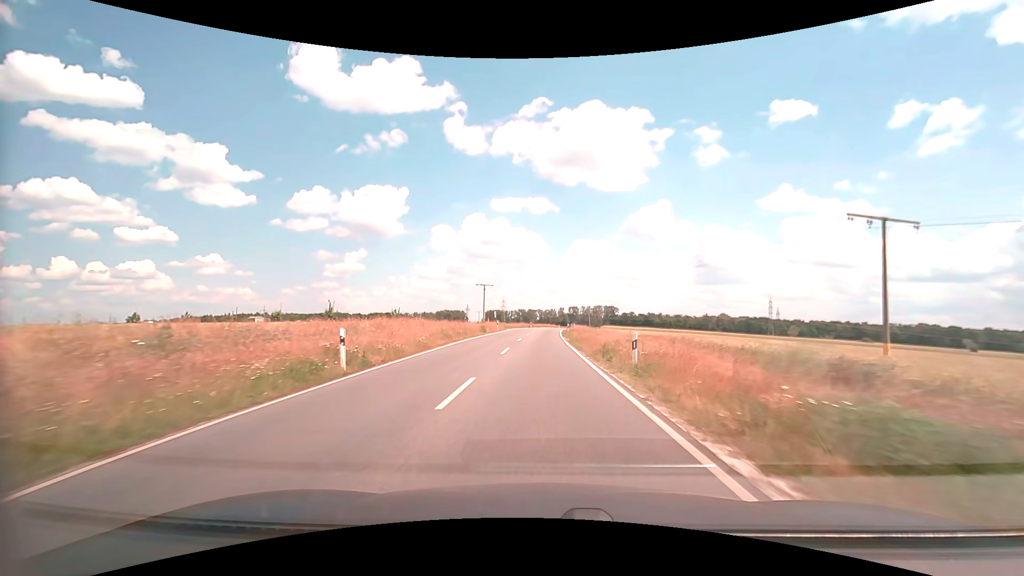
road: secondary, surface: asphalt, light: Day
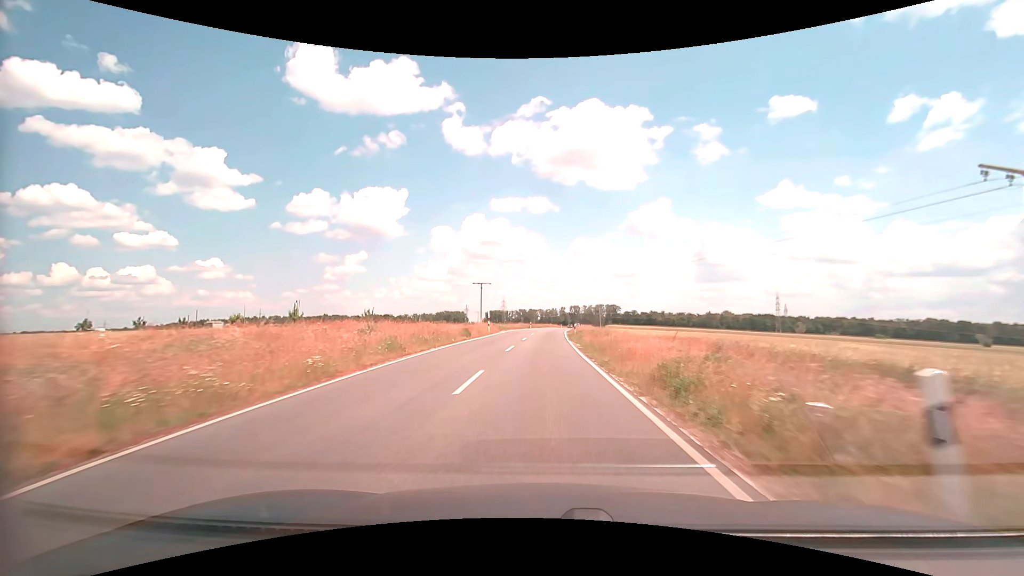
(0.0, +10.5) m; 0°
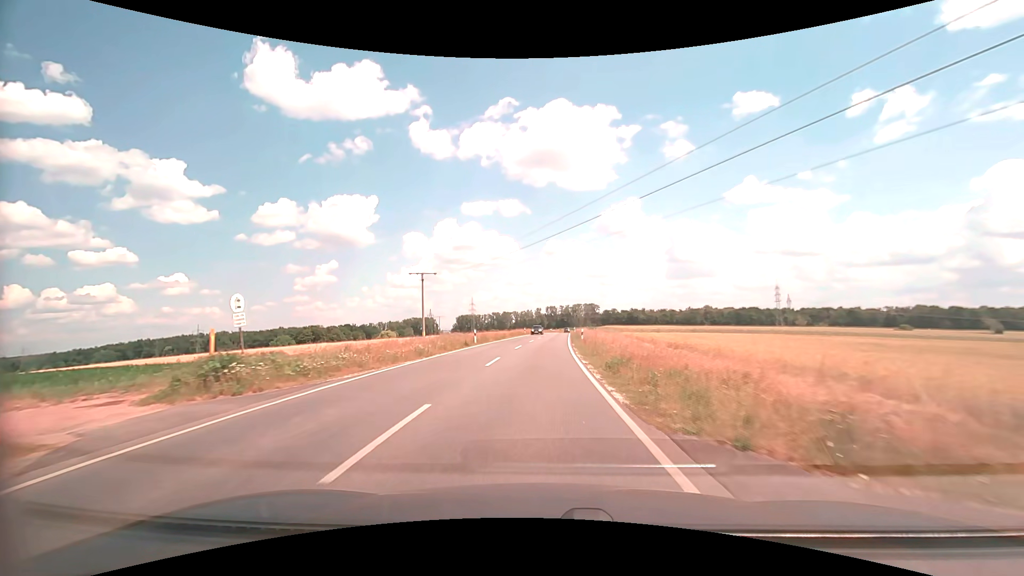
(+0.9, +52.5) m; +3°
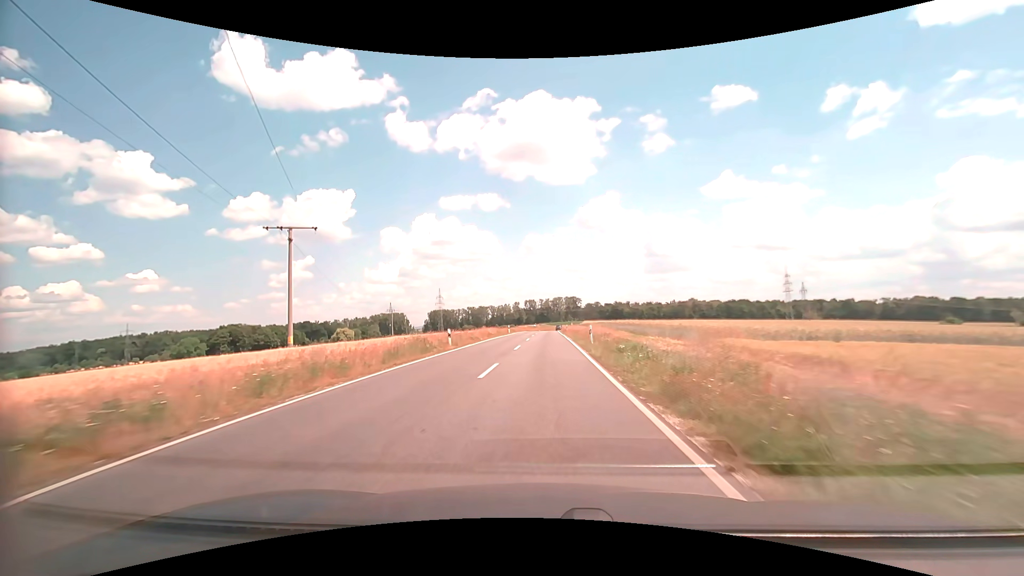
(+1.2, +52.3) m; +2°
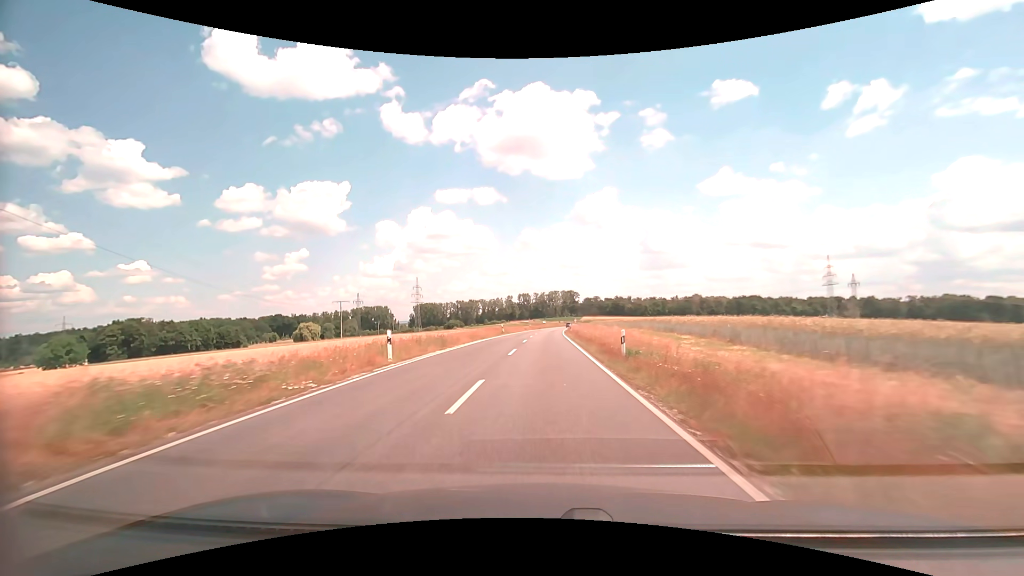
(+0.4, +52.7) m; +1°
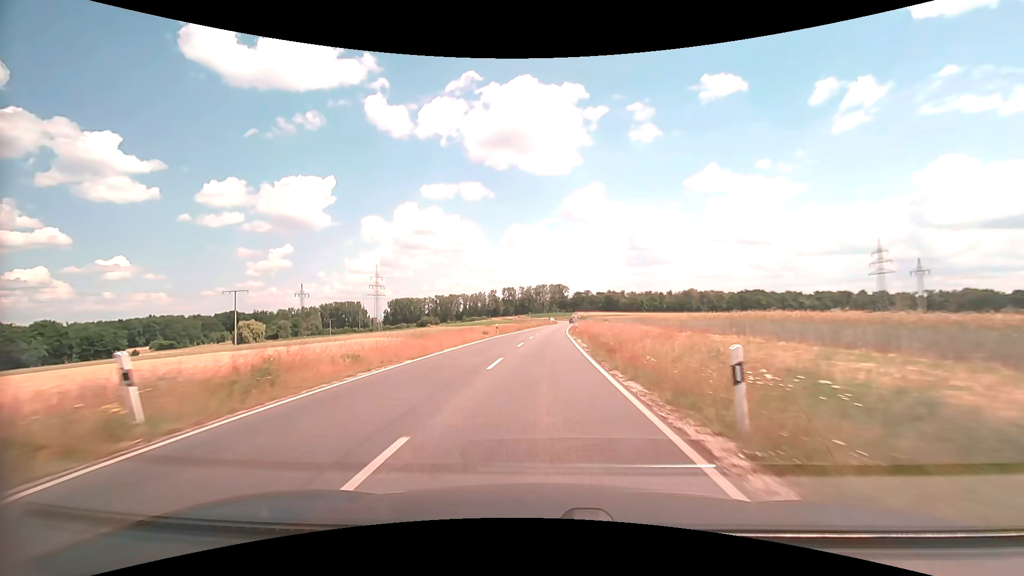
(+0.5, +53.3) m; +1°
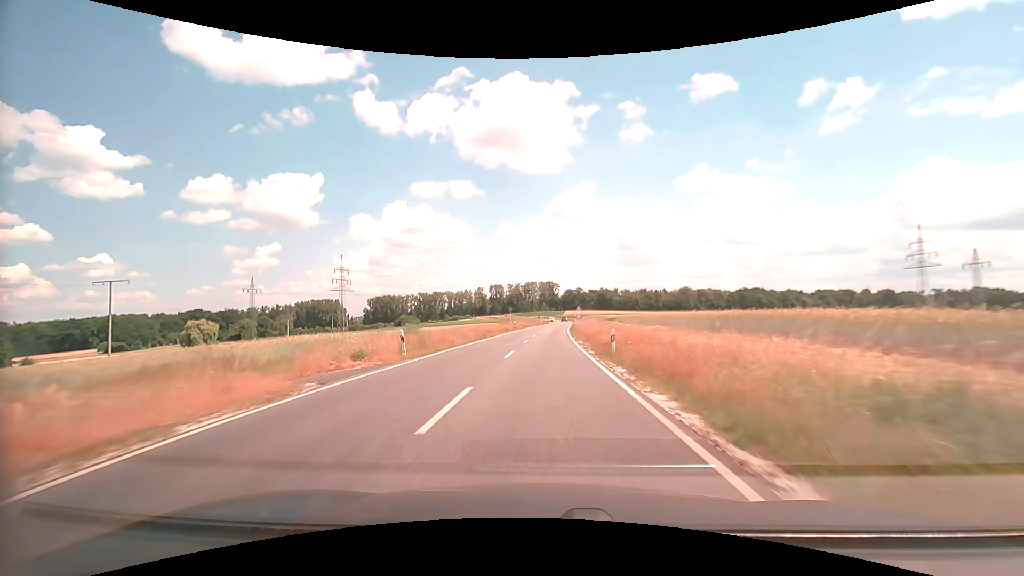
(+0.3, +31.8) m; +1°
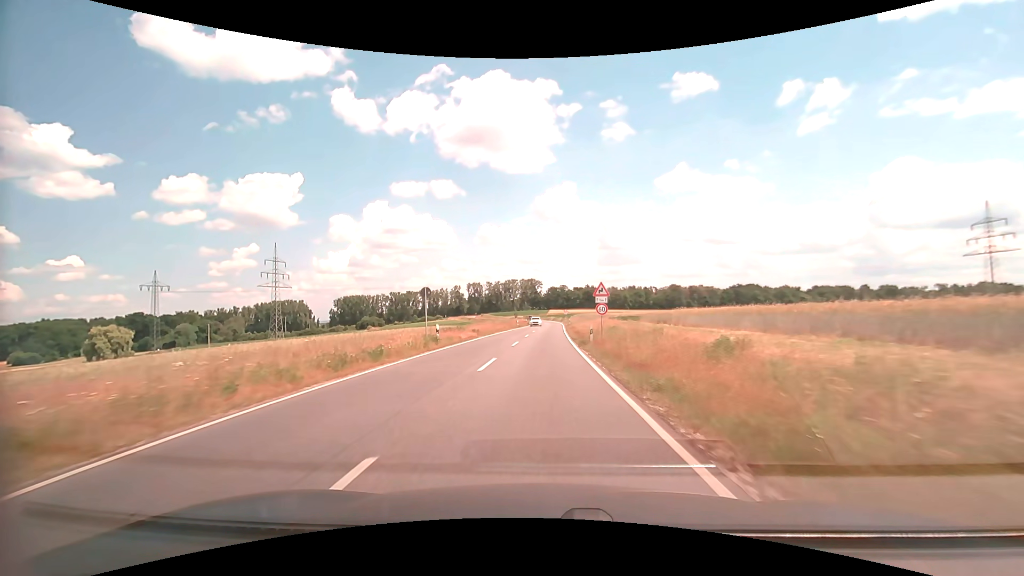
(+0.7, +40.6) m; +2°
(0, +10) (0, +20) (0, +30) (+1, +40) (+1, +50) (+1, +60) (+1, +70) (+2, +80) (+2, +90) (+2, +100) m
